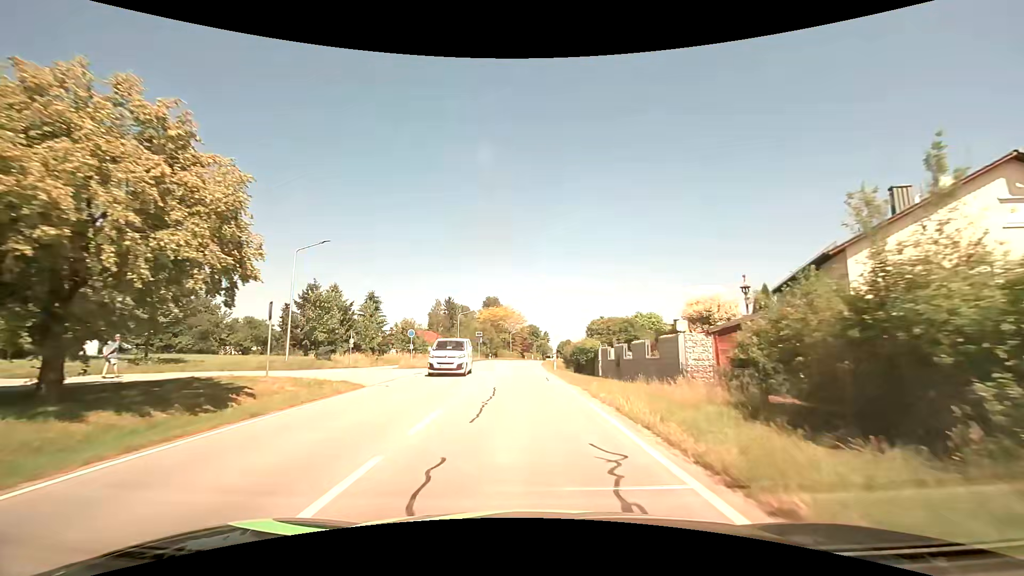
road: secondary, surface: asphalt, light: Day
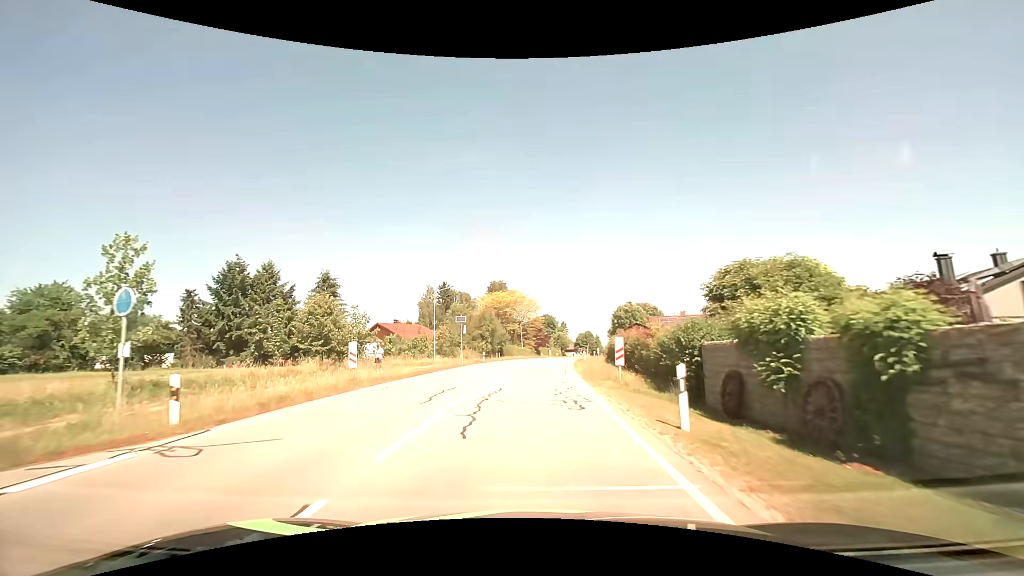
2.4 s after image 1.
(-0.7, +29.1) m; -2°
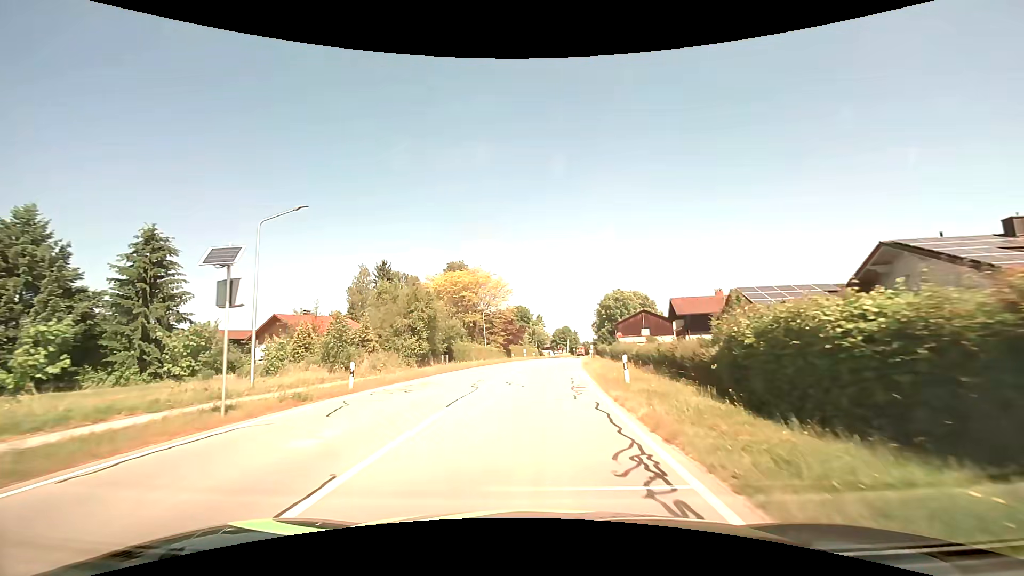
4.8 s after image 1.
(+0.6, +28.7) m; +3°
(0, +10) (+1, +20) (+1, +30) (+2, +40) (+3, +50) (+4, +60) (+5, +70) (+7, +80) (+8, +90) (+9, +100) m
